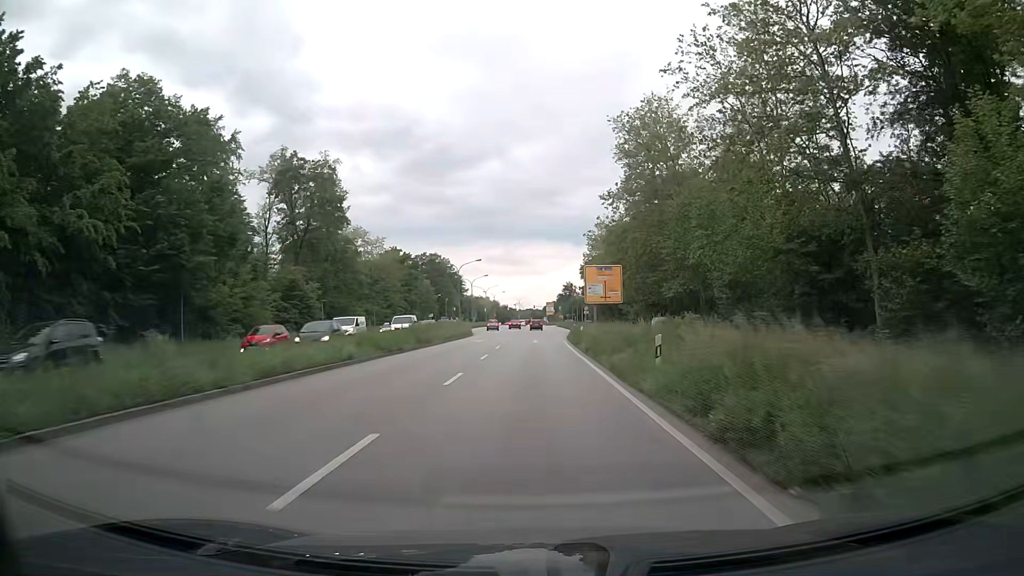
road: primary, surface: asphalt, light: Day
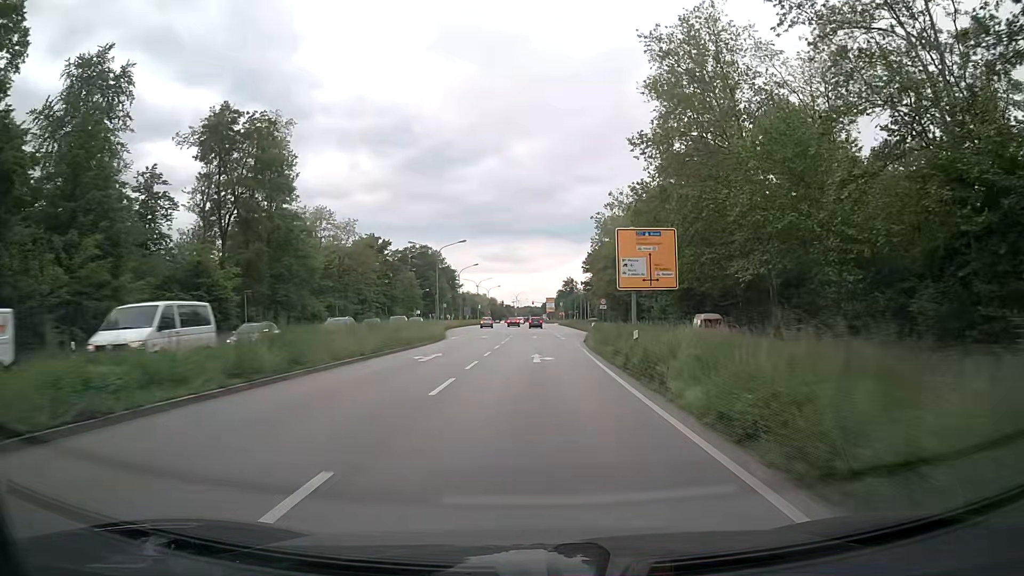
(0.0, +20.5) m; 0°
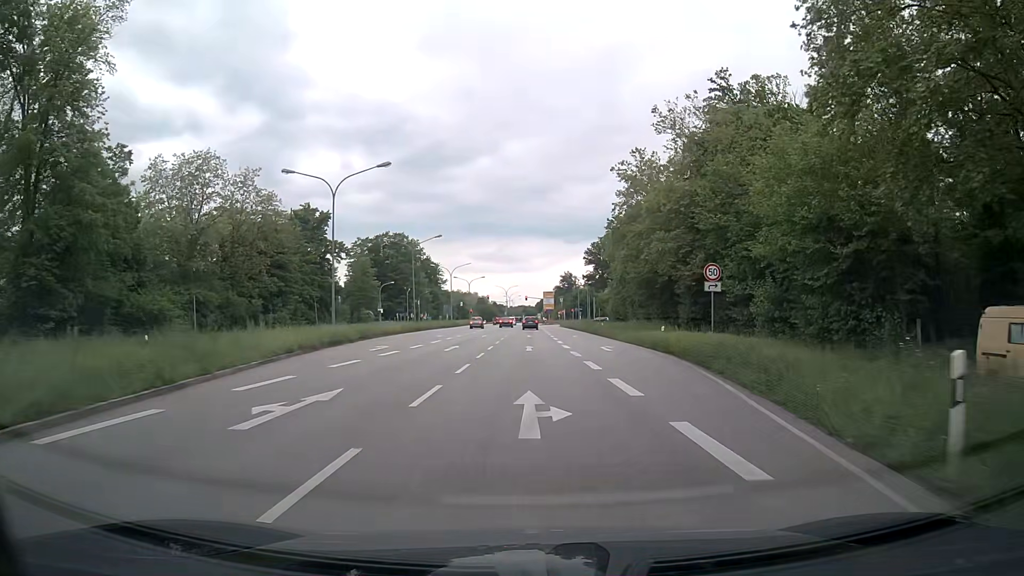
(+0.2, +38.2) m; +1°
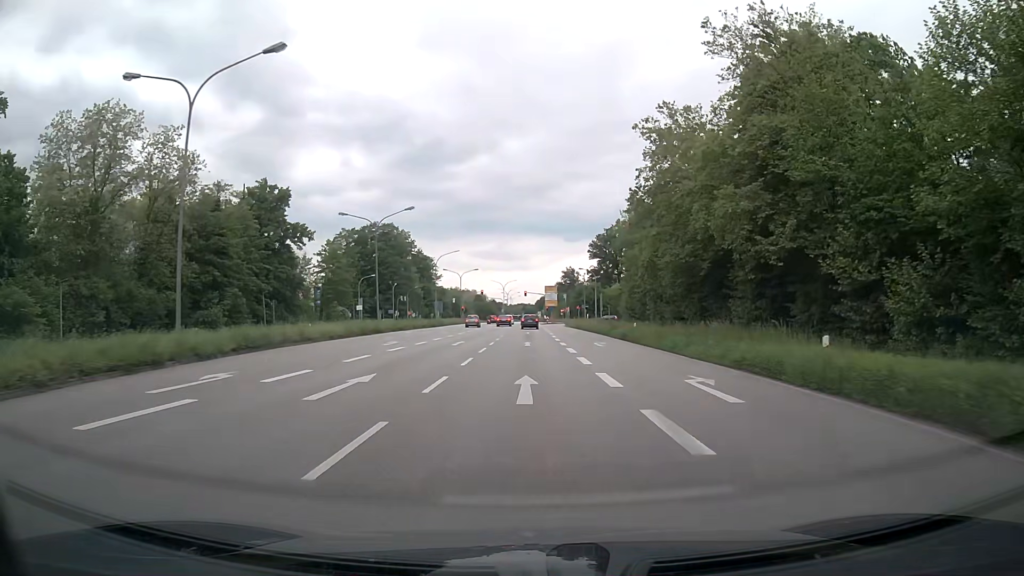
(0.0, +17.3) m; 0°
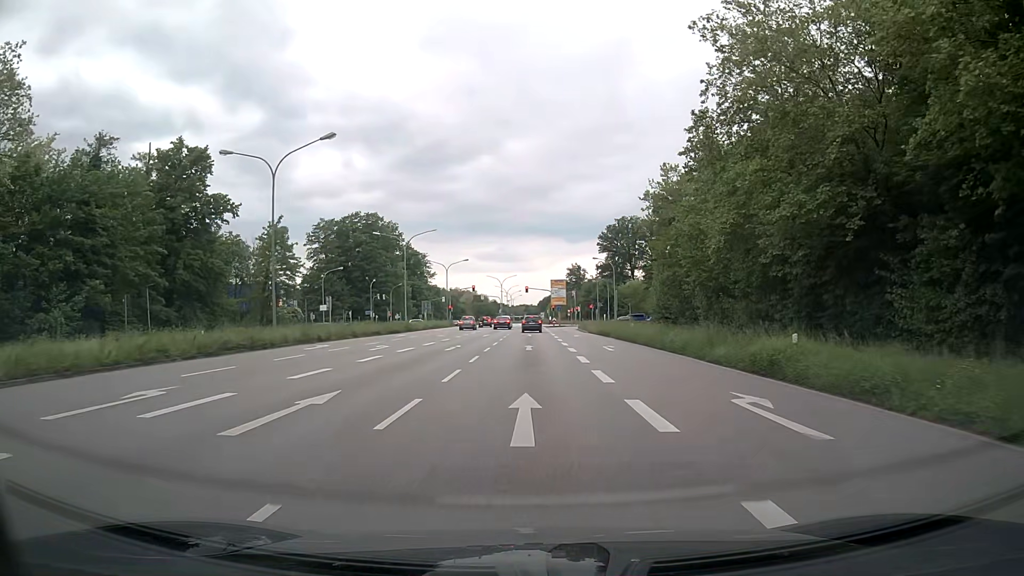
(0.0, +23.2) m; 0°
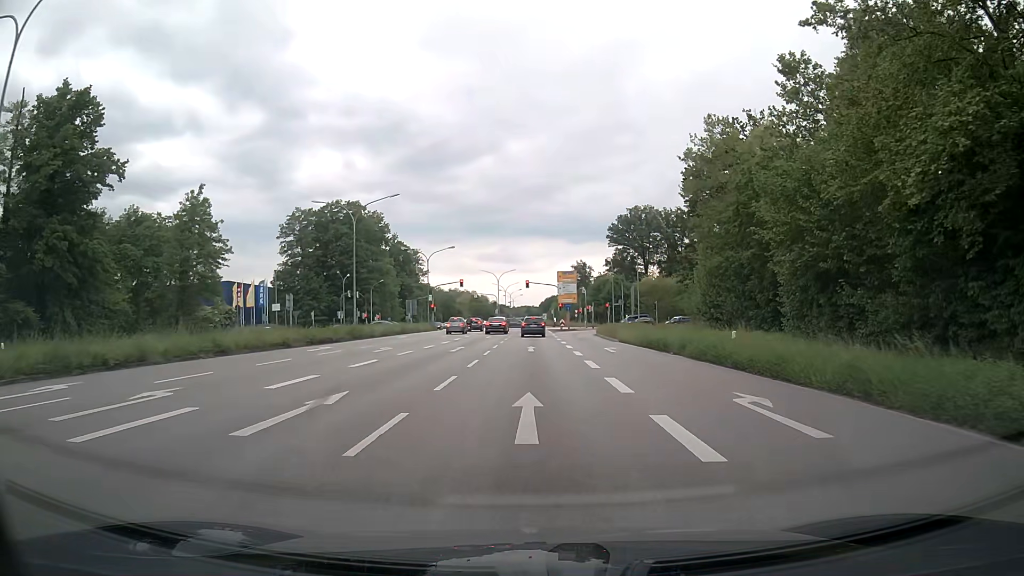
(0.0, +19.8) m; 0°
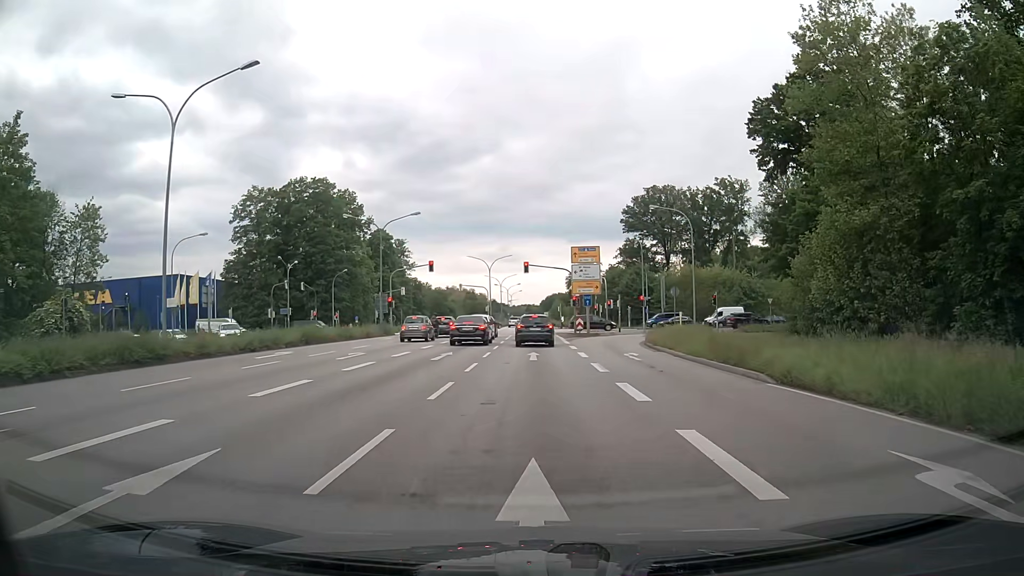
(+0.1, +25.5) m; 0°
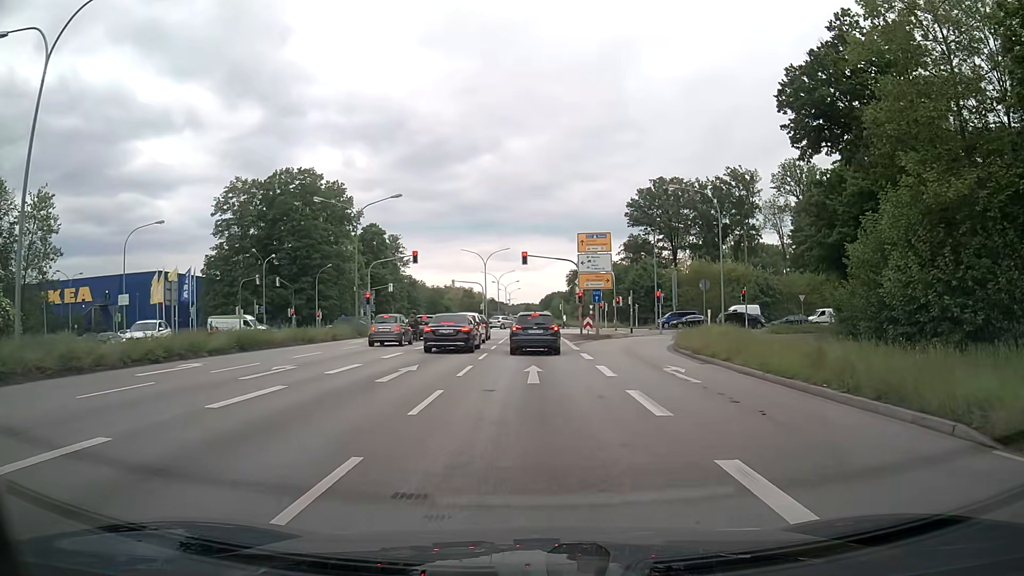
(0.0, +7.7) m; +1°
(0, +10) (0, +20) (0, +30) (0, +40) (0, +50) (0, +60) (0, +70) (0, +80) (0, +90) (0, +100) m
